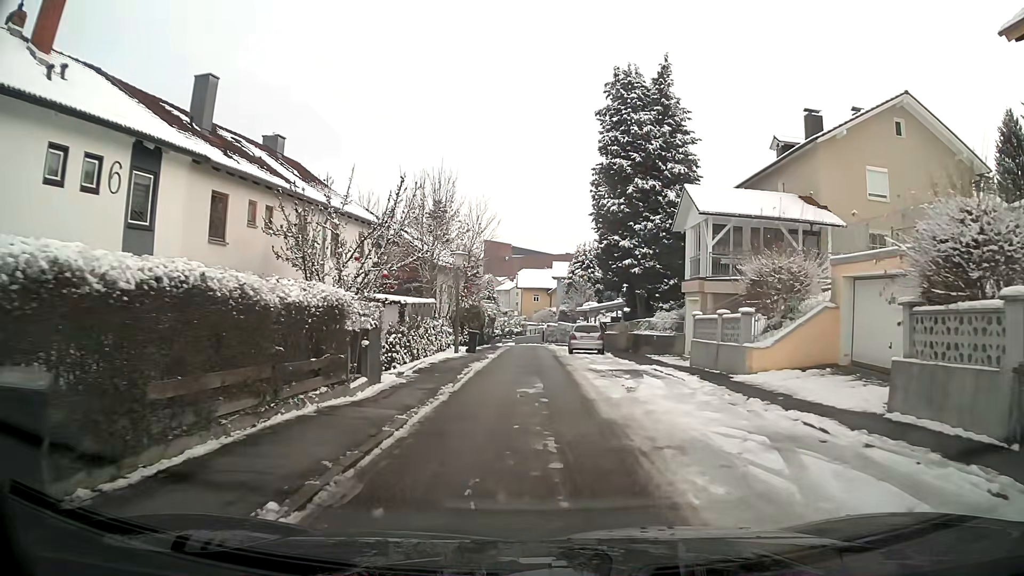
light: Day
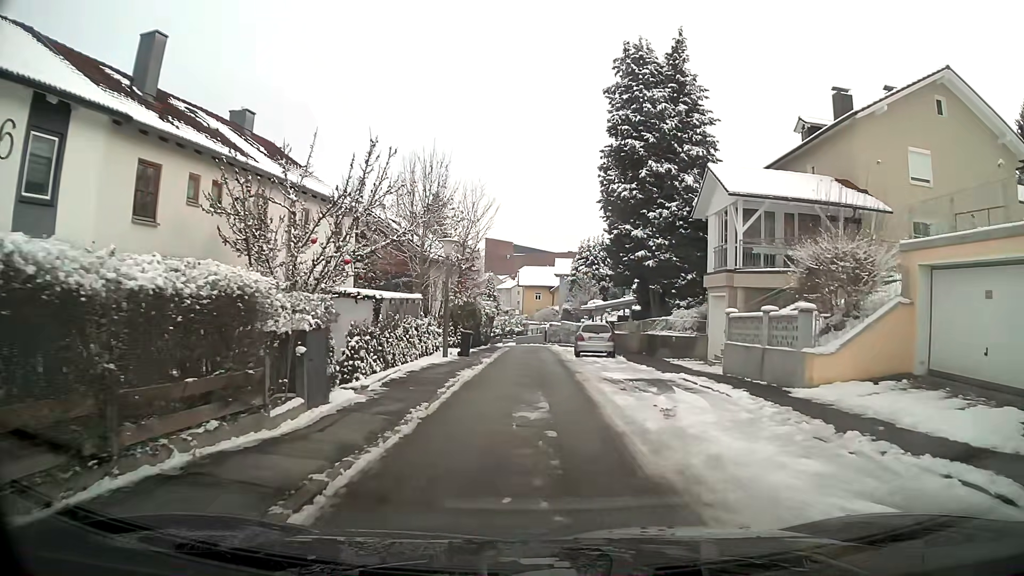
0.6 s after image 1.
(0.0, +3.7) m; 0°
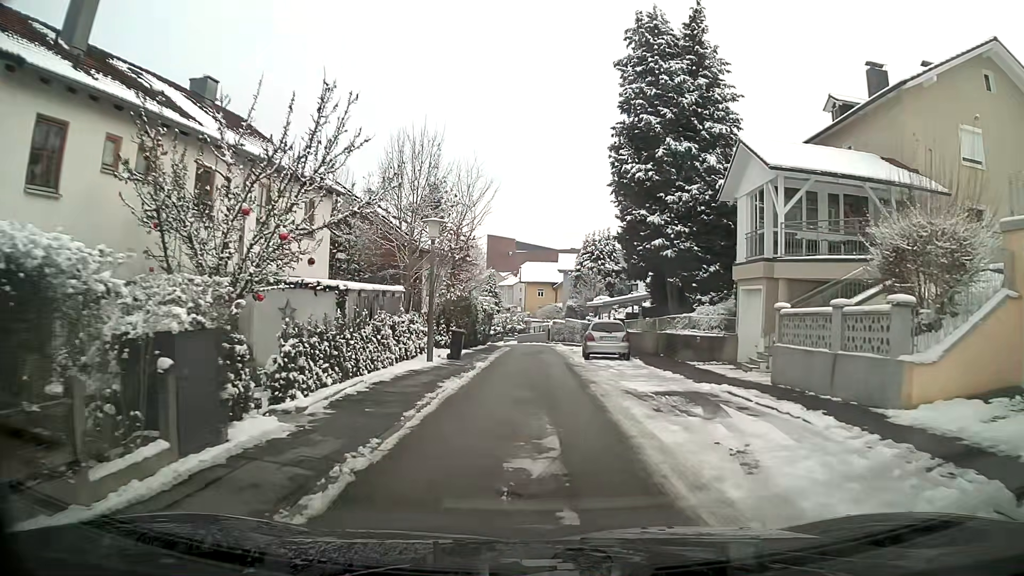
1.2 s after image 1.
(0.0, +3.6) m; 0°
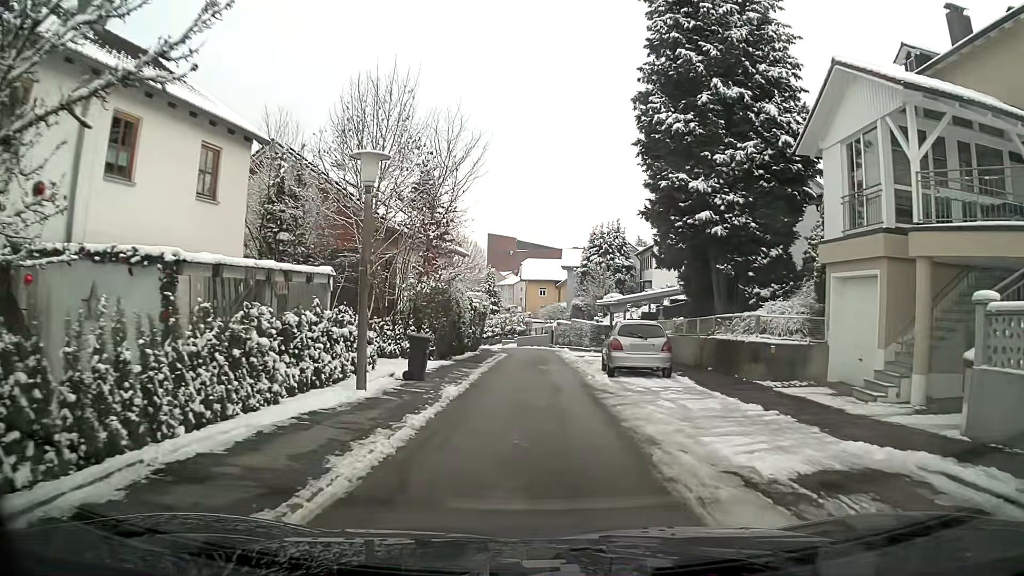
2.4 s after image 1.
(0.0, +7.2) m; 0°
